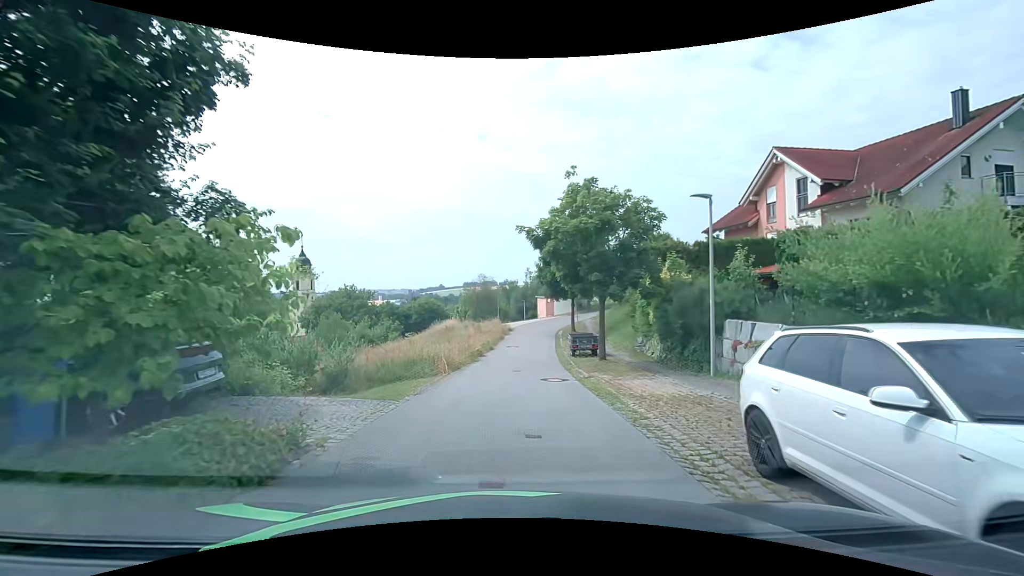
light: Day
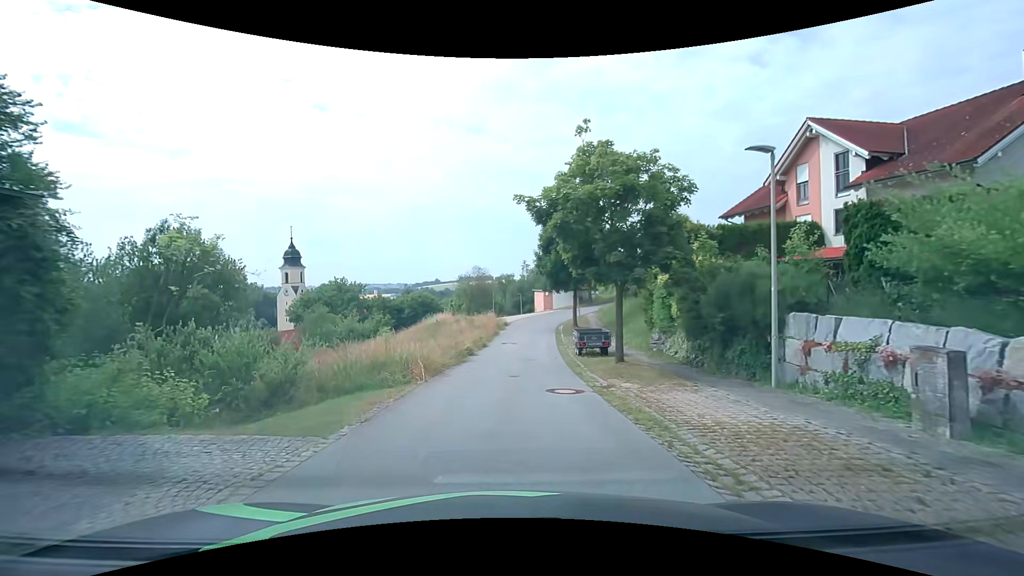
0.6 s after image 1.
(0.0, +3.6) m; +1°
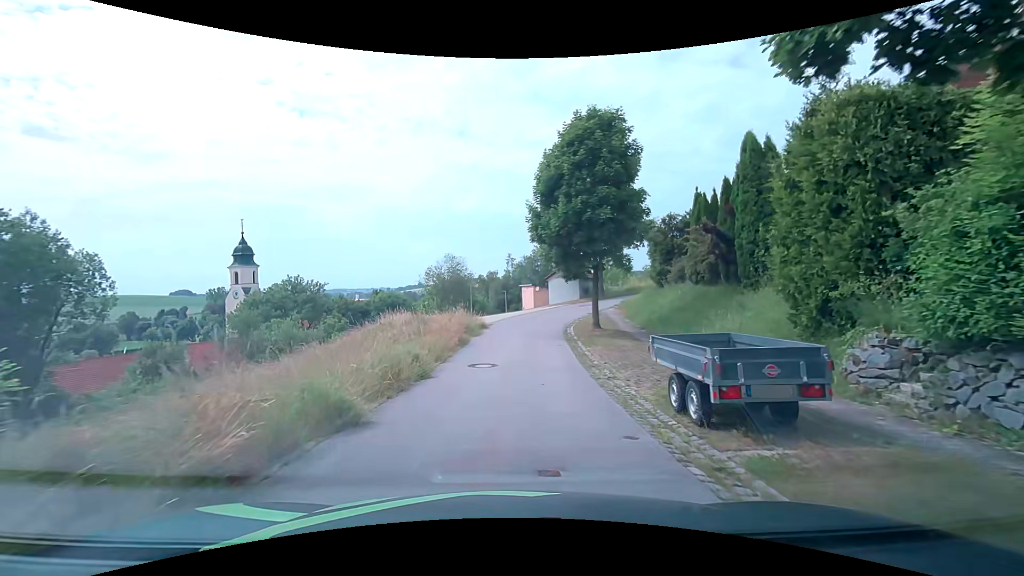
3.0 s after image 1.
(+0.2, +14.5) m; +1°
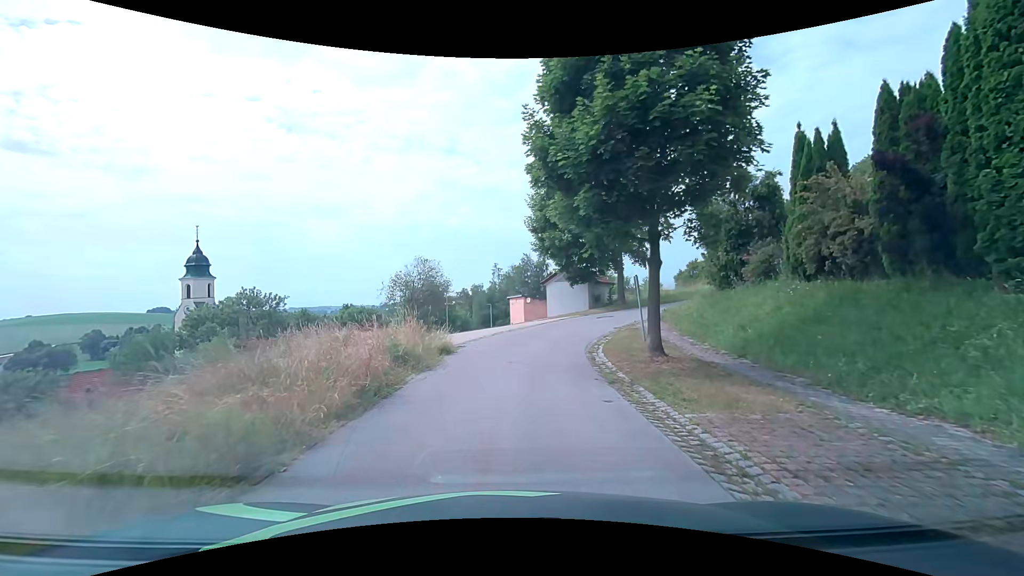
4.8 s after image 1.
(+0.2, +10.6) m; +2°
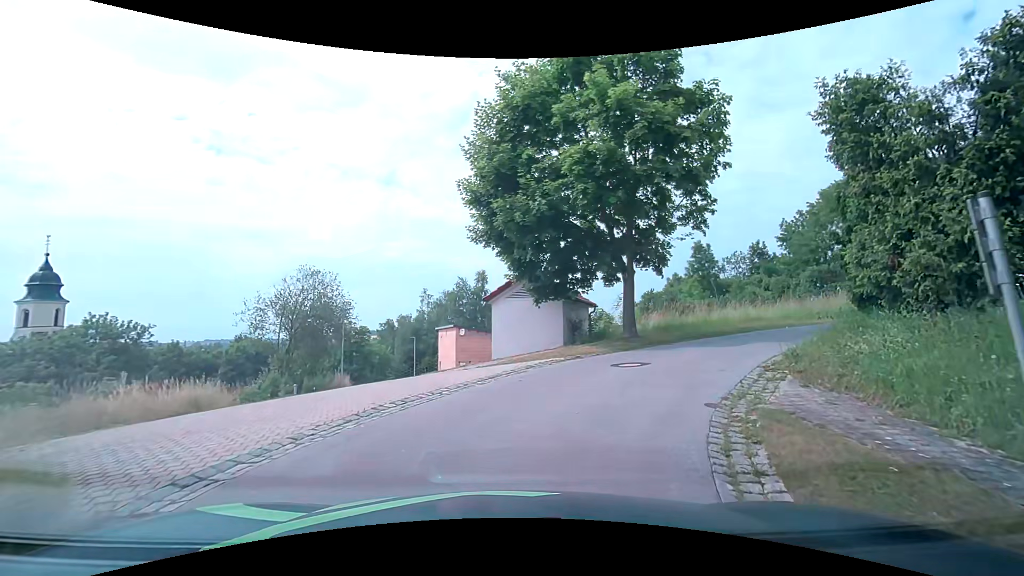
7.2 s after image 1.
(+0.3, +12.6) m; +5°
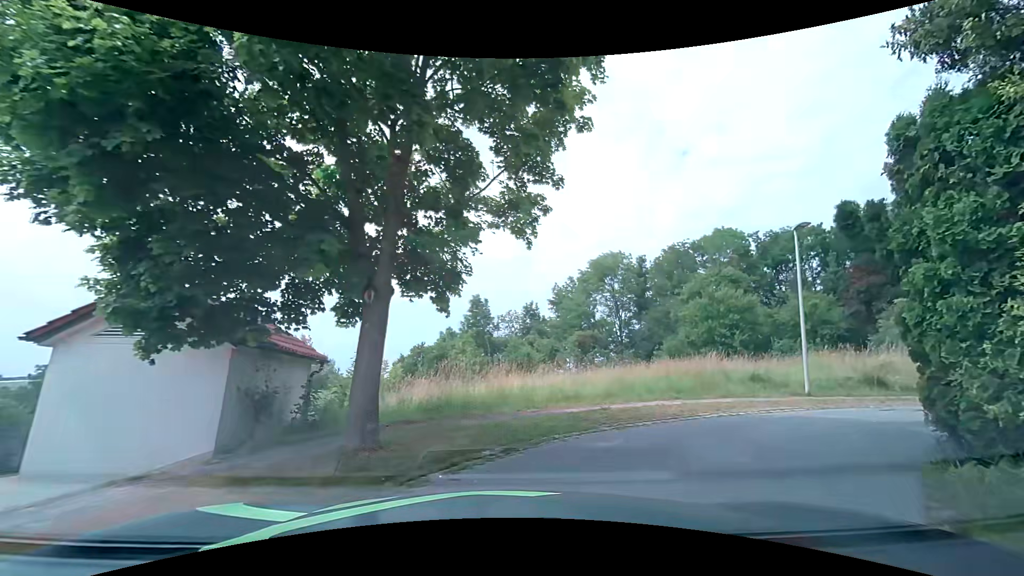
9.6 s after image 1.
(+1.8, +8.5) m; +25°
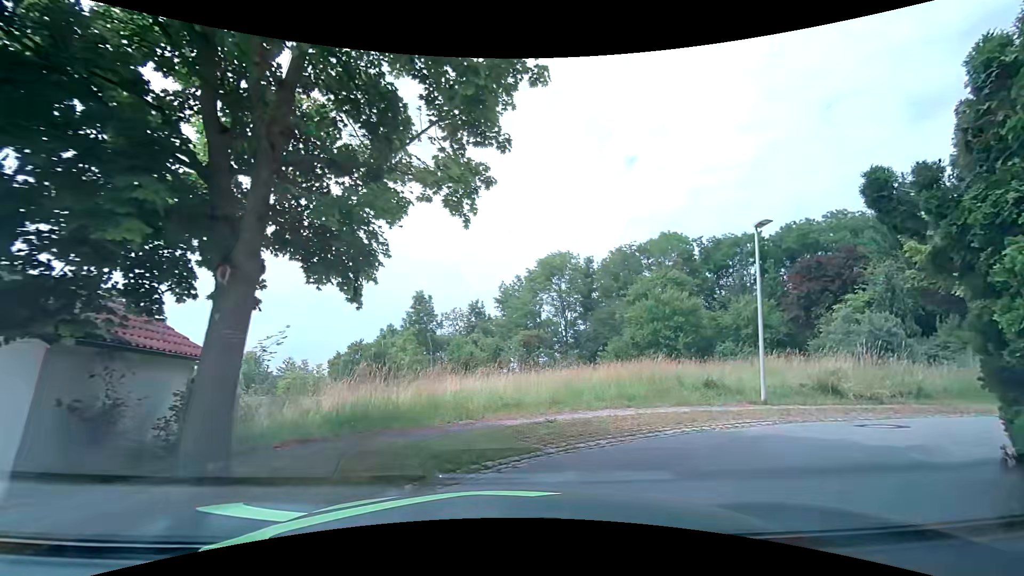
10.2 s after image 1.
(+0.1, +1.7) m; +6°
